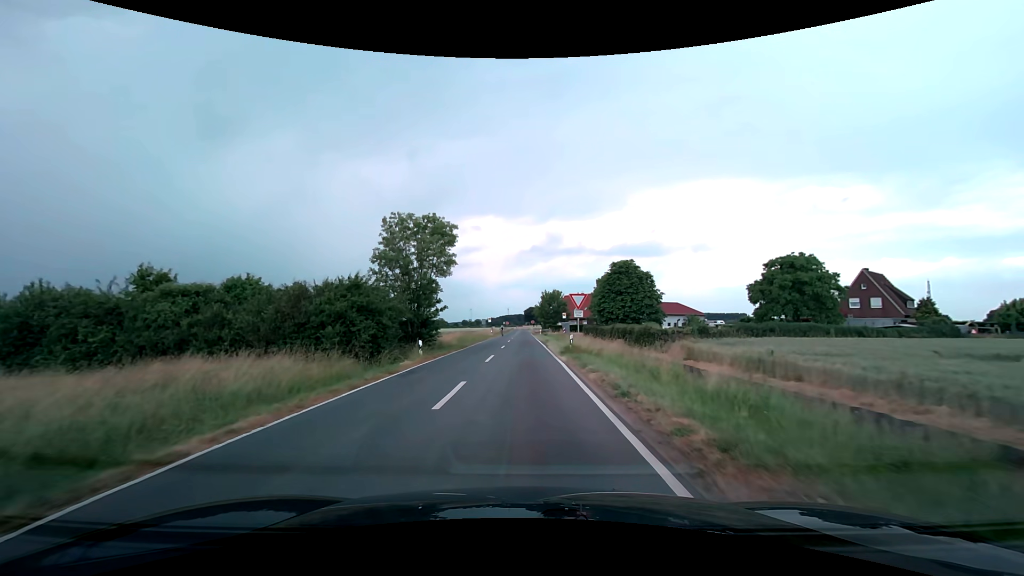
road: secondary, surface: asphalt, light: Day
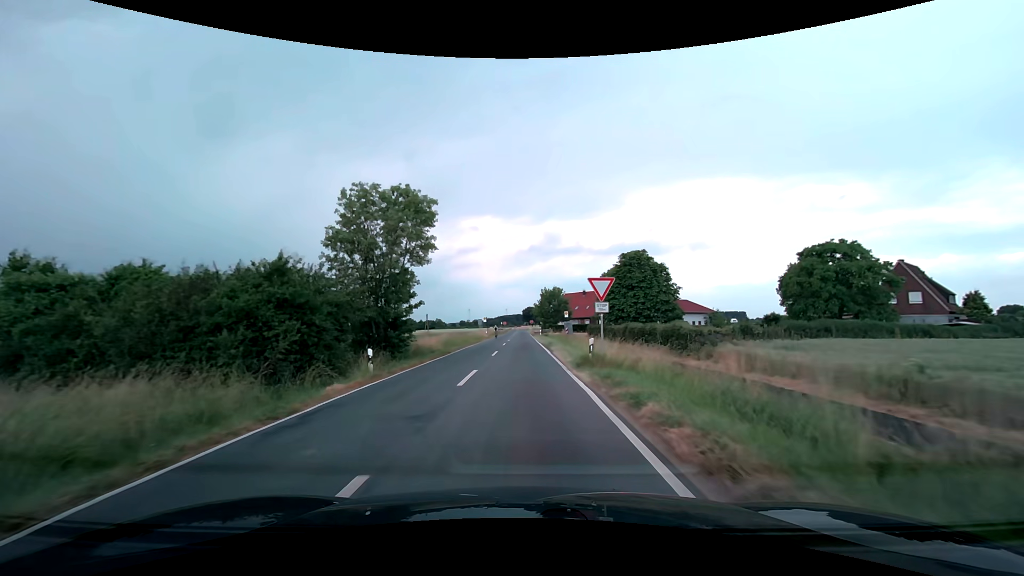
(0.0, +7.4) m; 0°
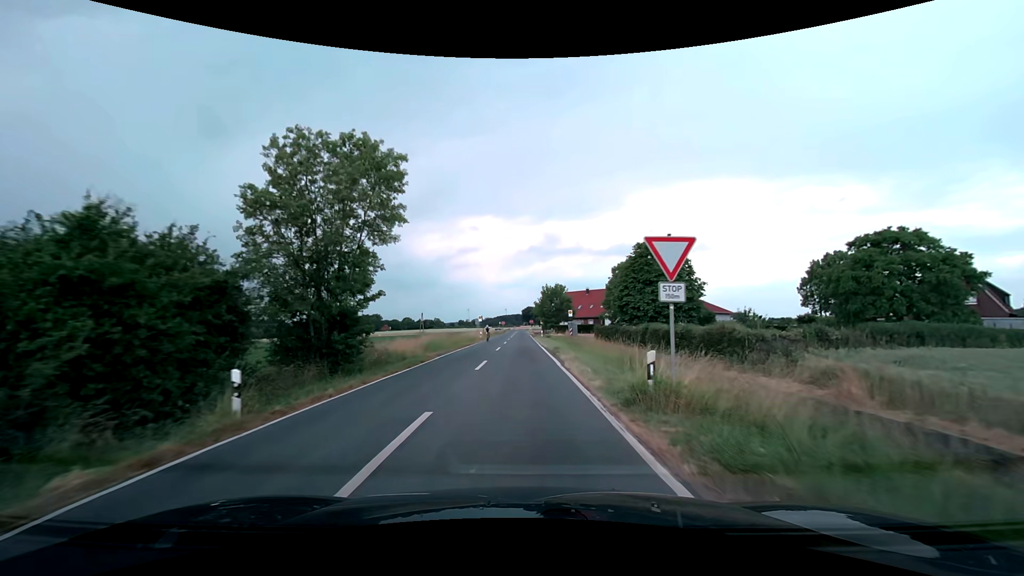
(0.0, +7.4) m; 0°
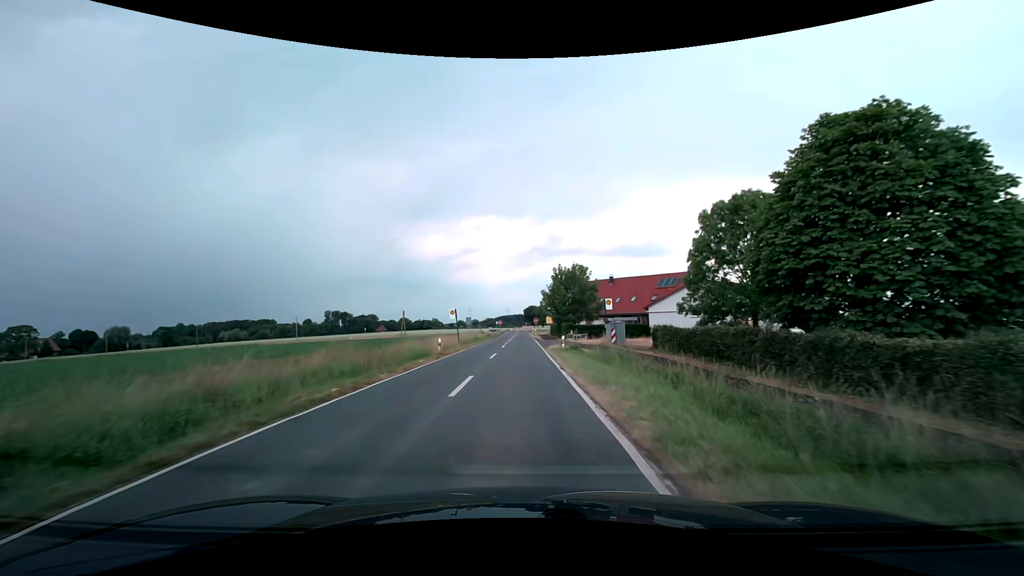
(0.0, +29.6) m; 0°
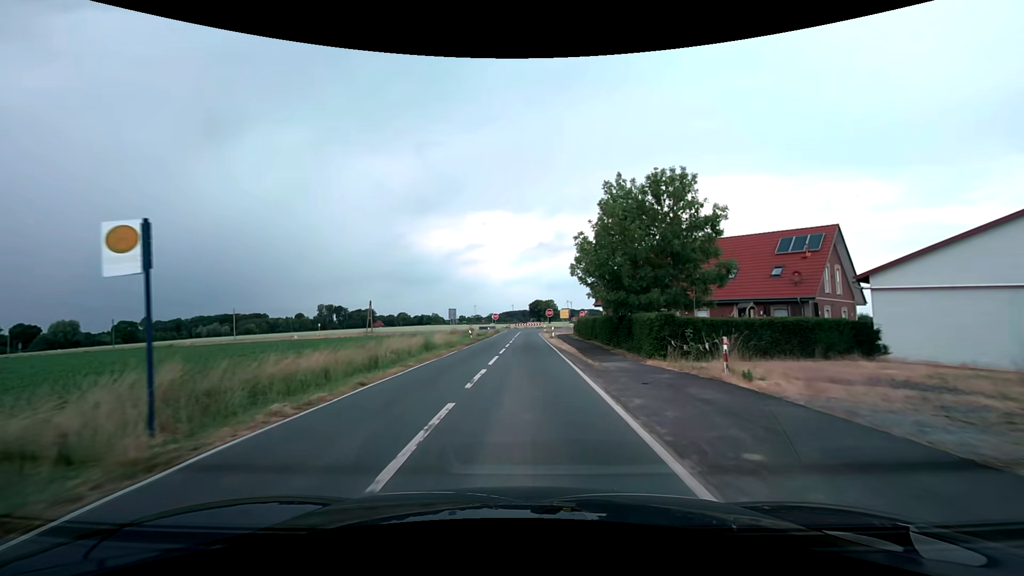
(-0.2, +36.0) m; 0°
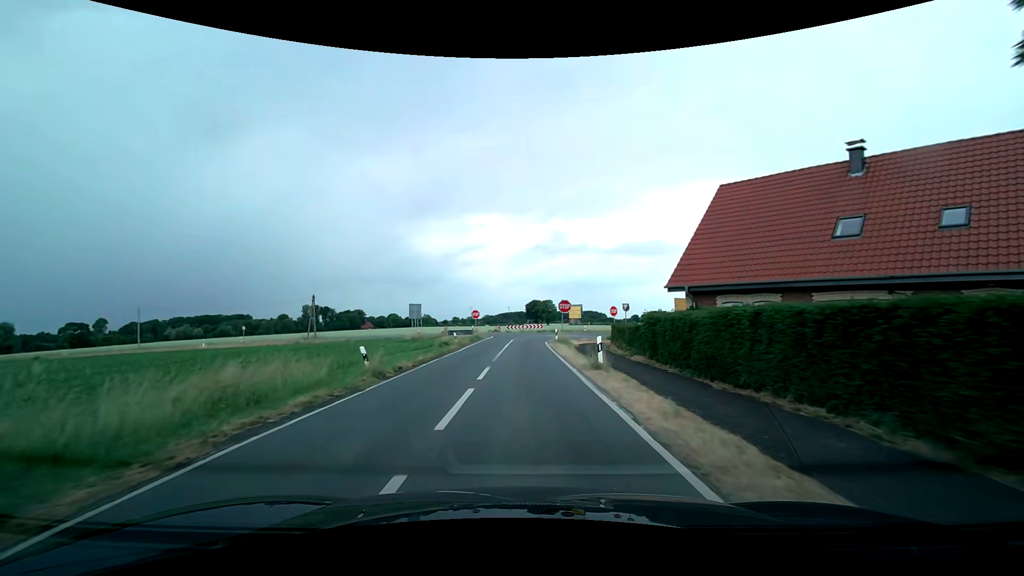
(0.0, +27.8) m; 0°
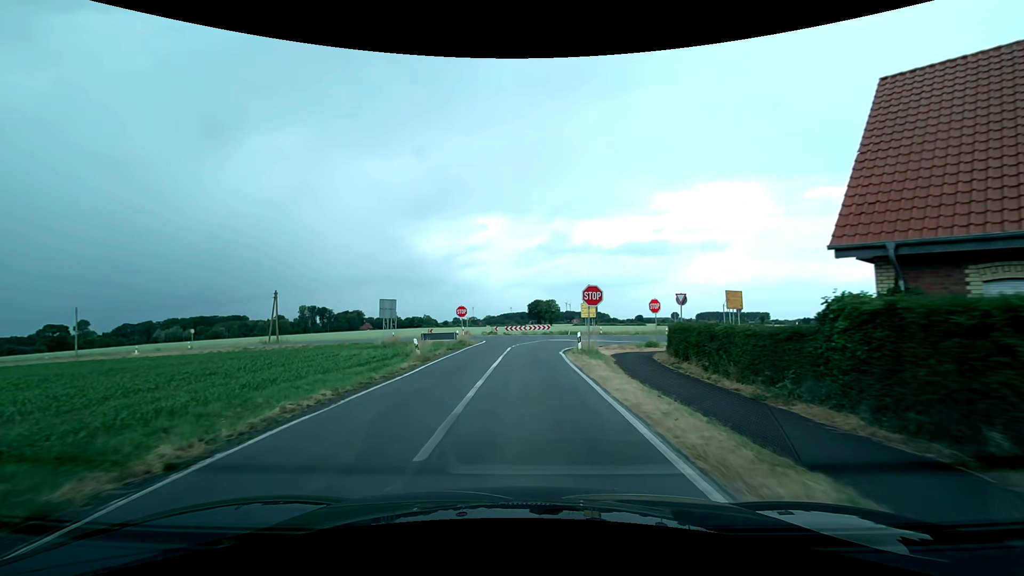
(0.0, +13.1) m; 0°
